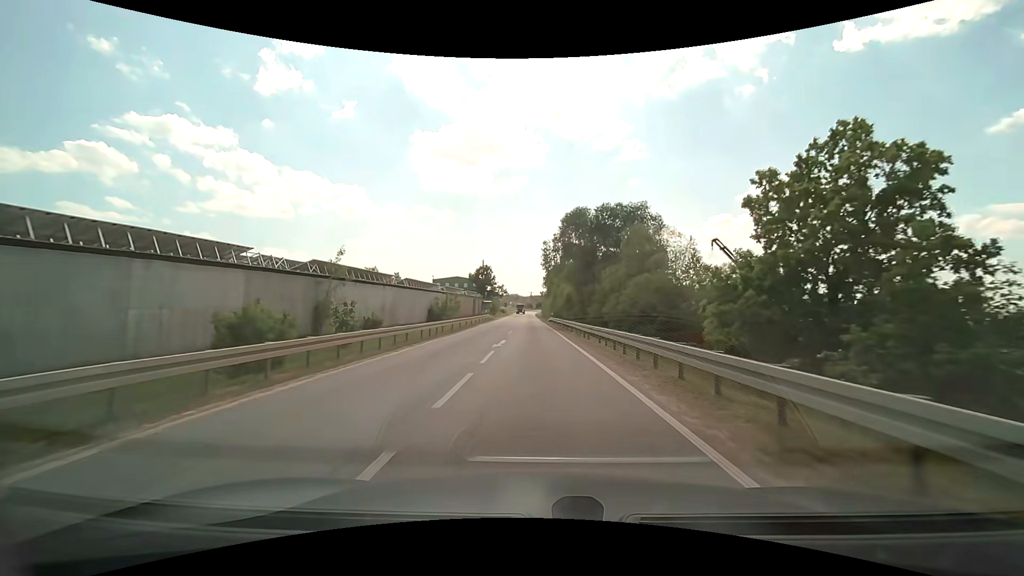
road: tertiary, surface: asphalt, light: Day
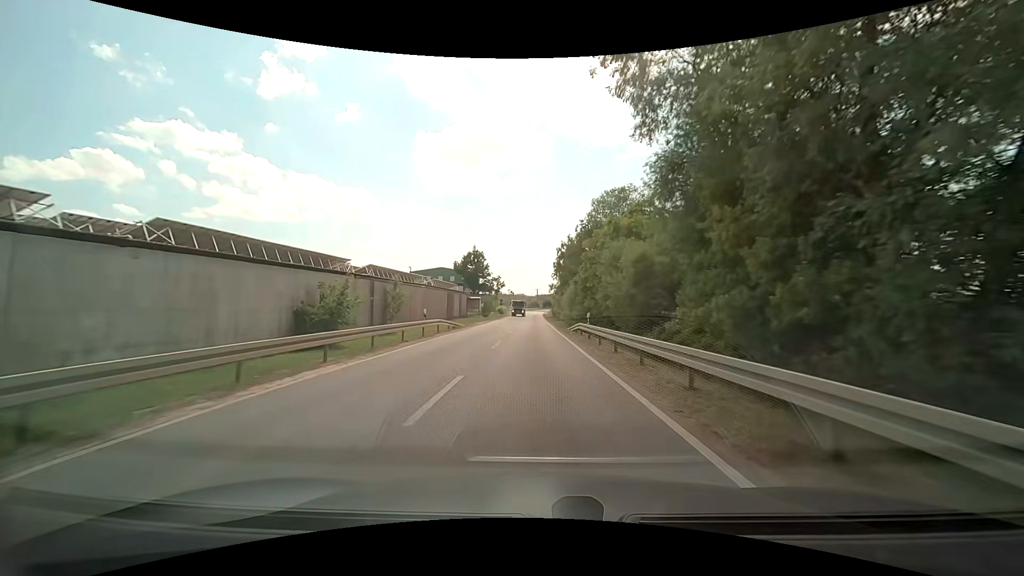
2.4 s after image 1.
(-0.2, +37.6) m; -1°
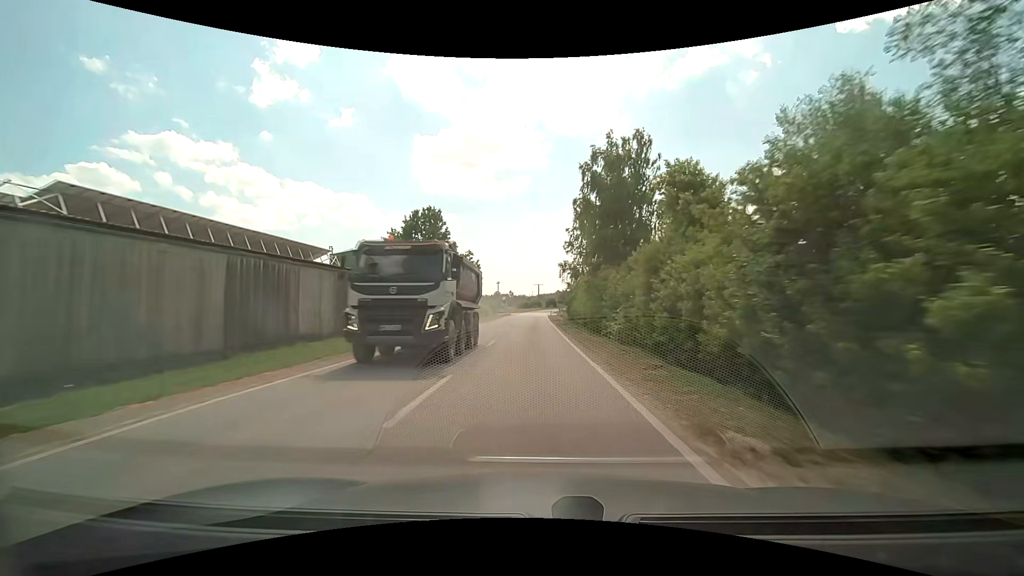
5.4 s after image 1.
(-0.1, +49.7) m; 0°
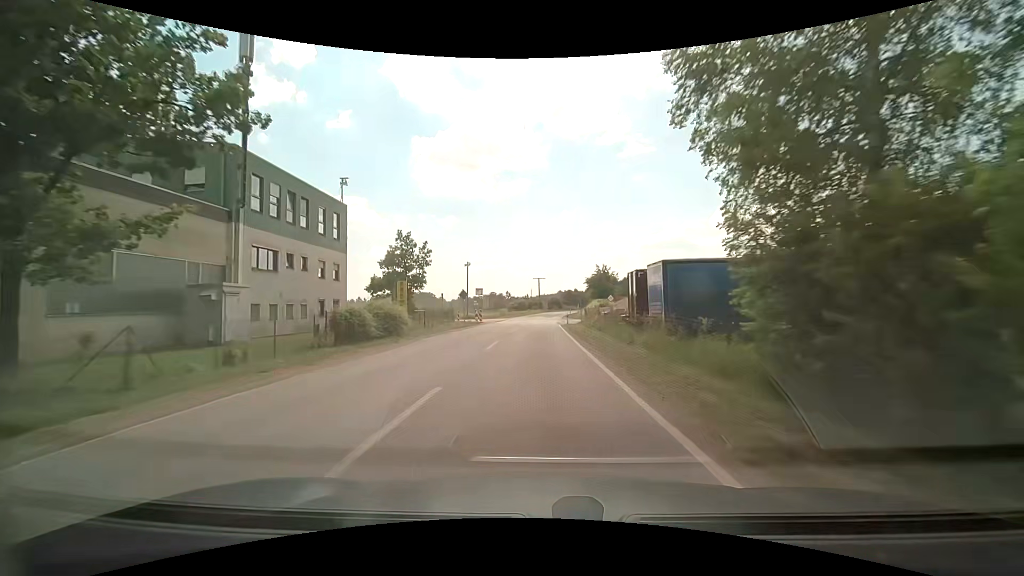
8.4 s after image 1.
(-0.3, +51.3) m; 0°
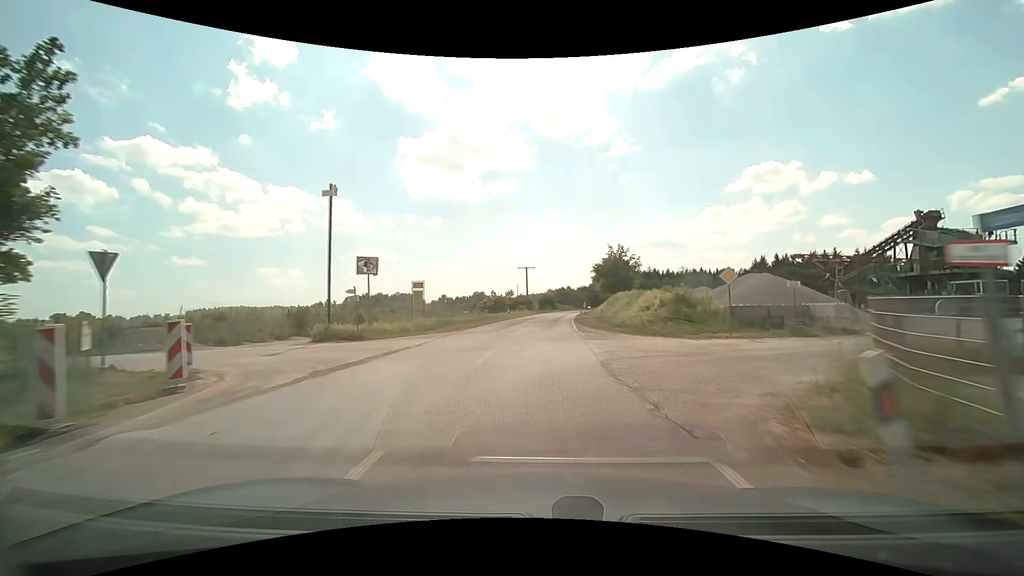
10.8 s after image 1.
(+0.5, +41.0) m; +1°
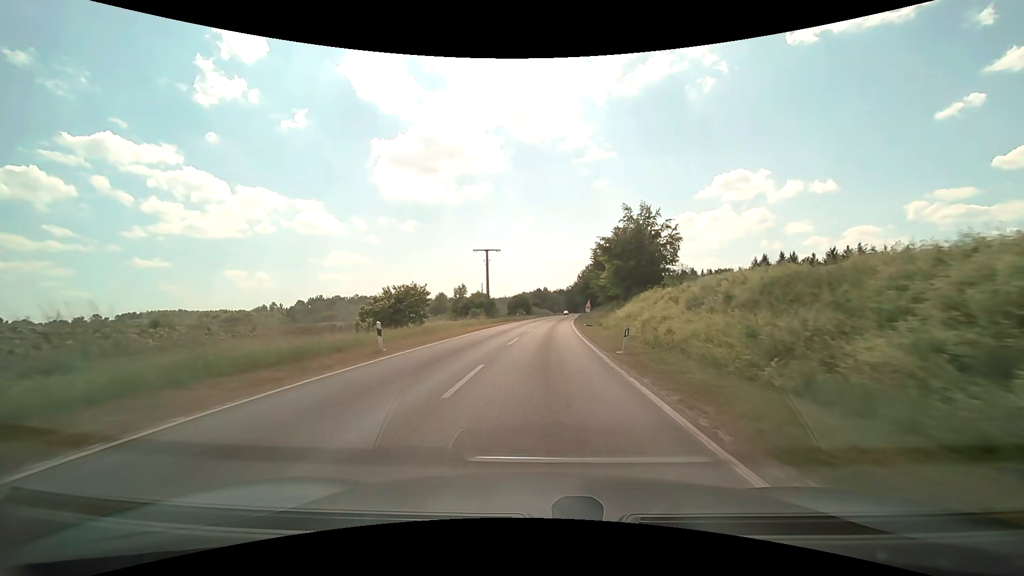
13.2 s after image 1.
(+1.1, +40.0) m; +3°
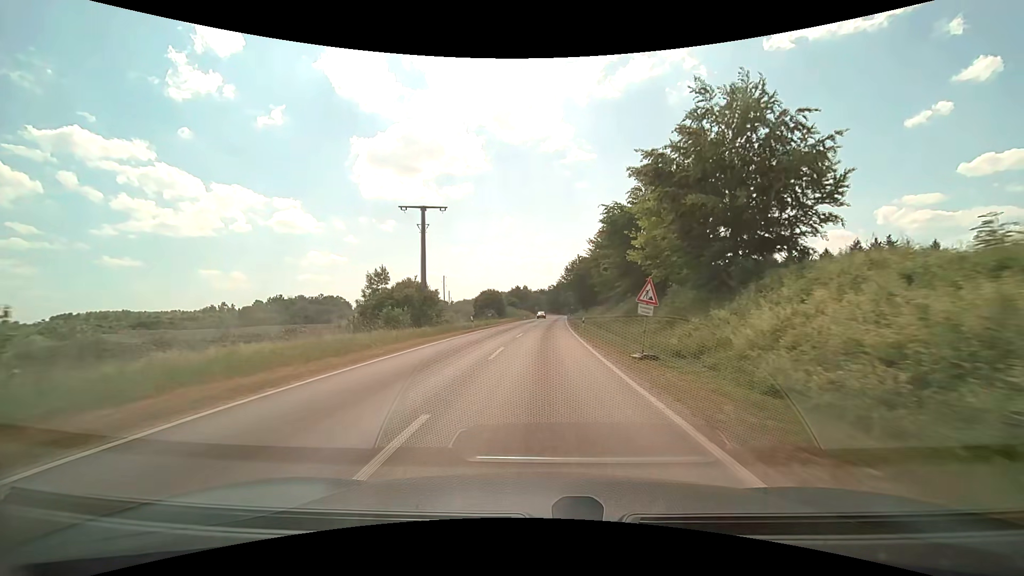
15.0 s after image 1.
(+0.6, +30.0) m; +2°
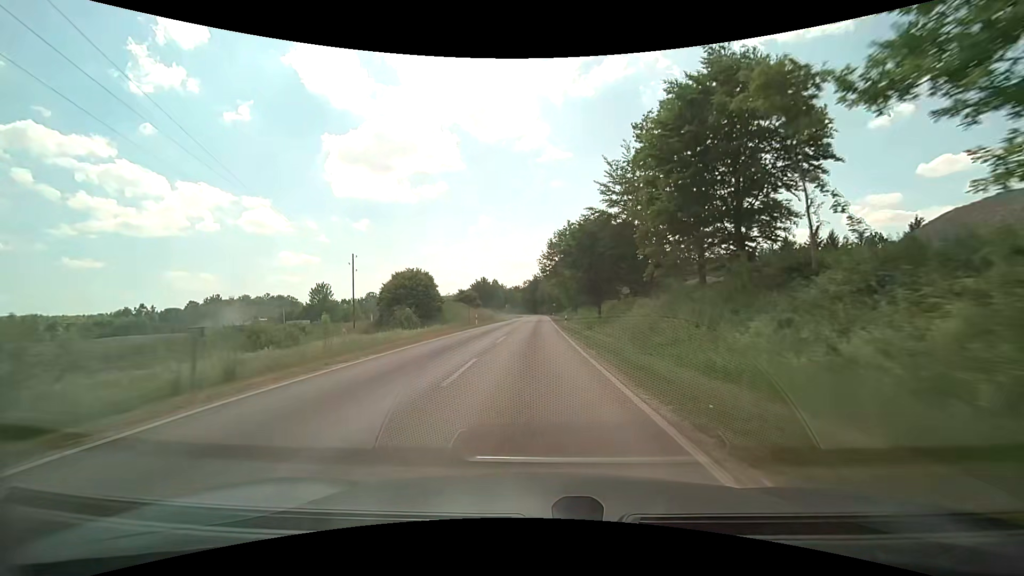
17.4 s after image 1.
(+1.0, +41.3) m; +3°
(0, +10) (0, +20) (0, +30) (0, +40) (0, +50) (0, +60) (0, +70) (0, +80) (0, +90) (0, +100) m
